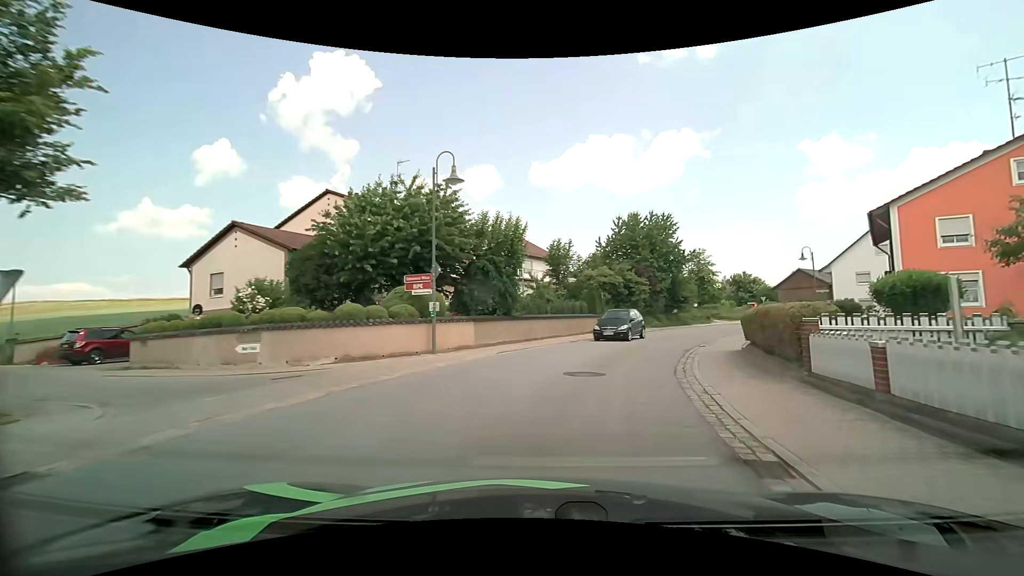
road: secondary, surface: asphalt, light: Day
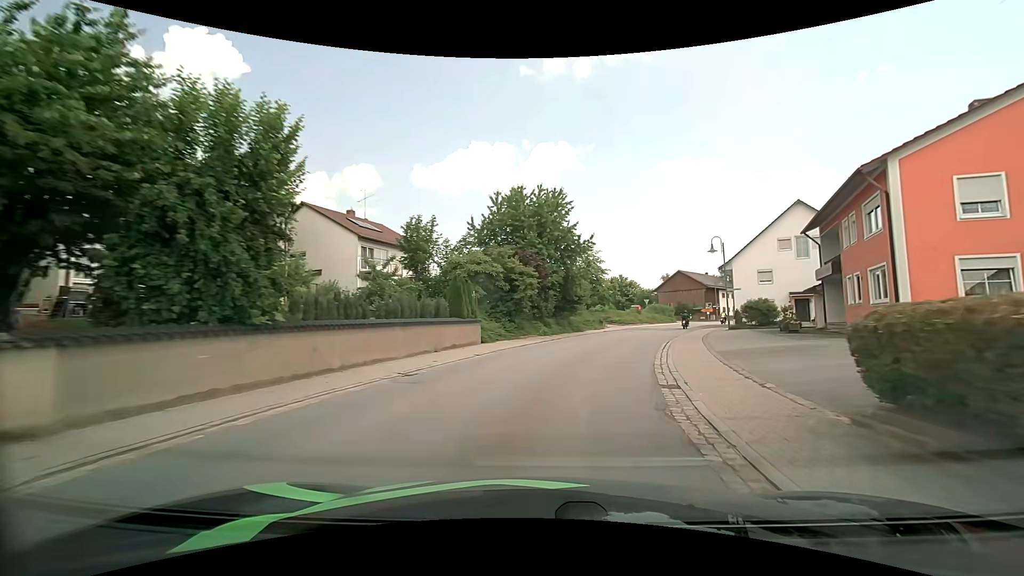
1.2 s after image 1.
(+1.6, +12.5) m; +14°
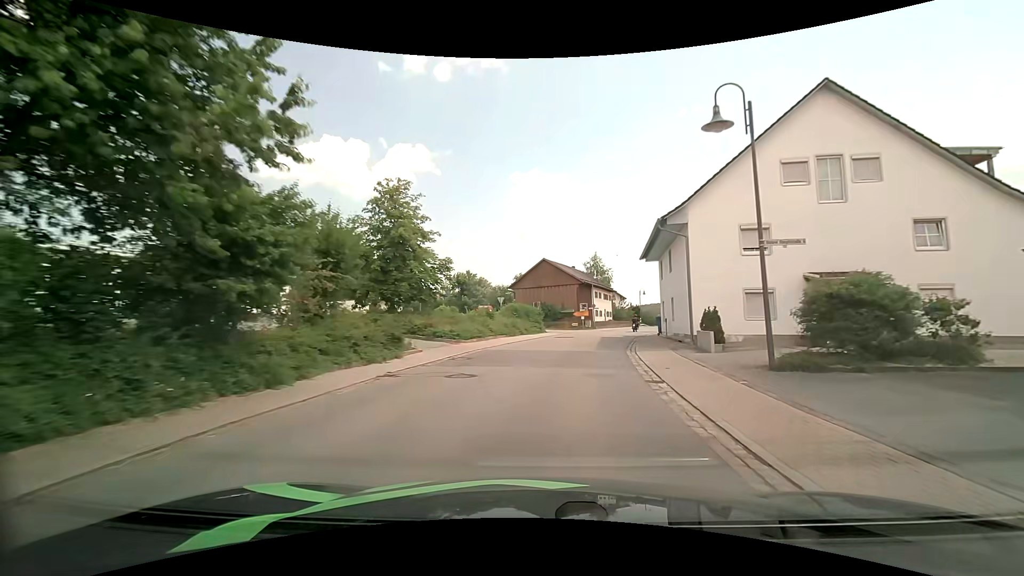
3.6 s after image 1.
(+5.0, +28.2) m; +17°
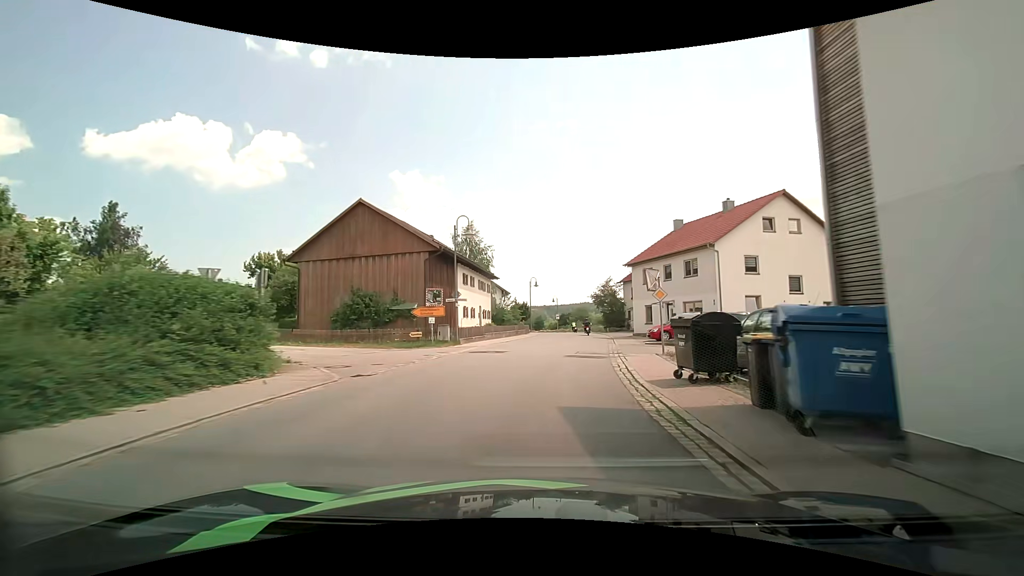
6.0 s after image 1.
(+3.7, +31.2) m; +14°
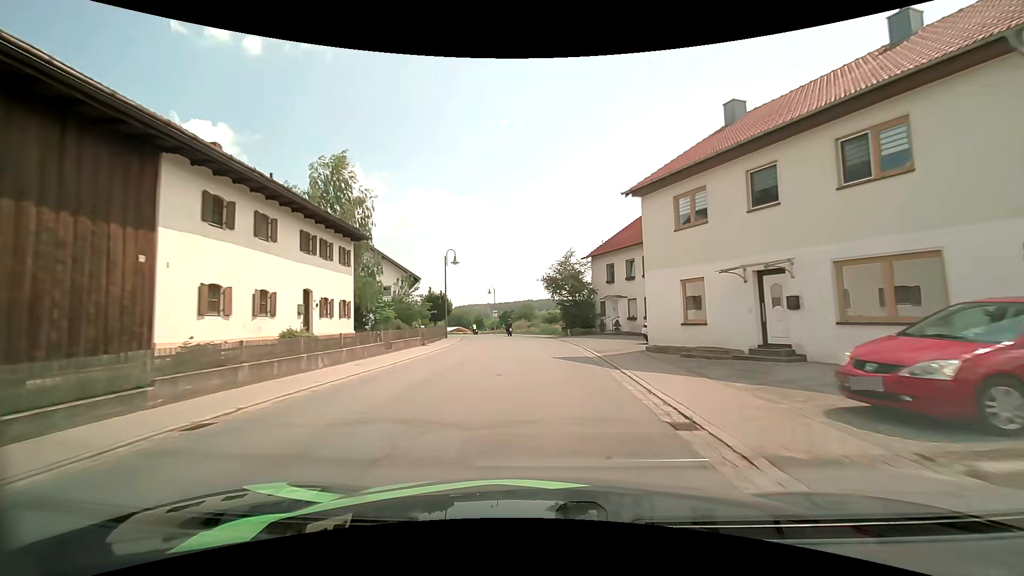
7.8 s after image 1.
(+1.9, +24.3) m; +7°
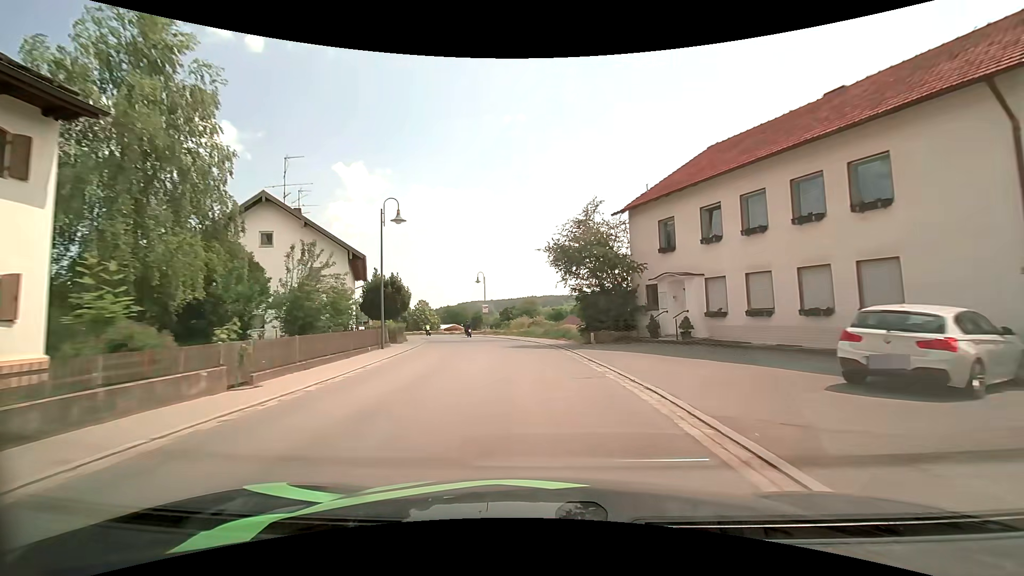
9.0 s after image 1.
(+0.1, +16.4) m; 0°
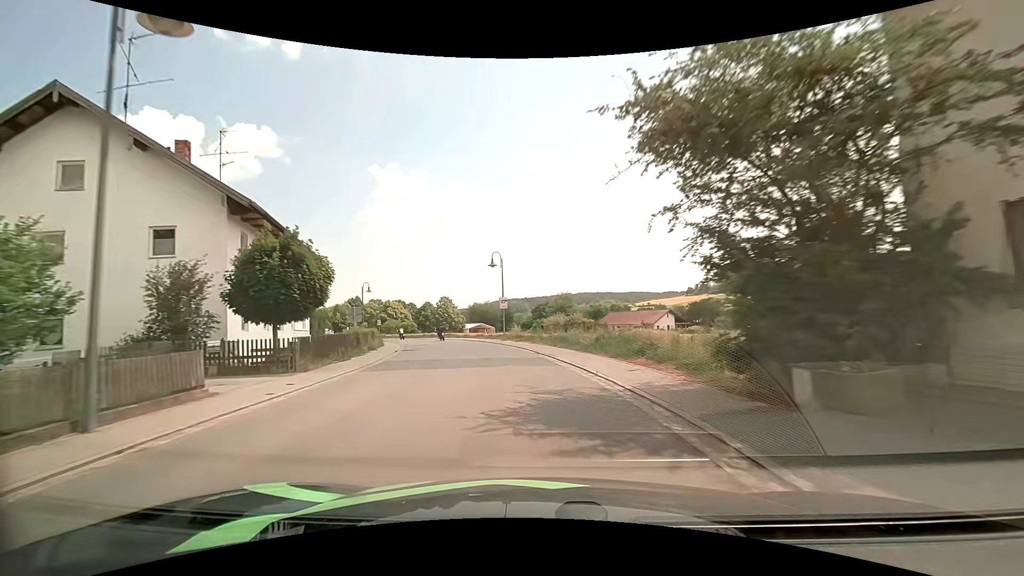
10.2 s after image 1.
(-0.3, +16.3) m; -3°
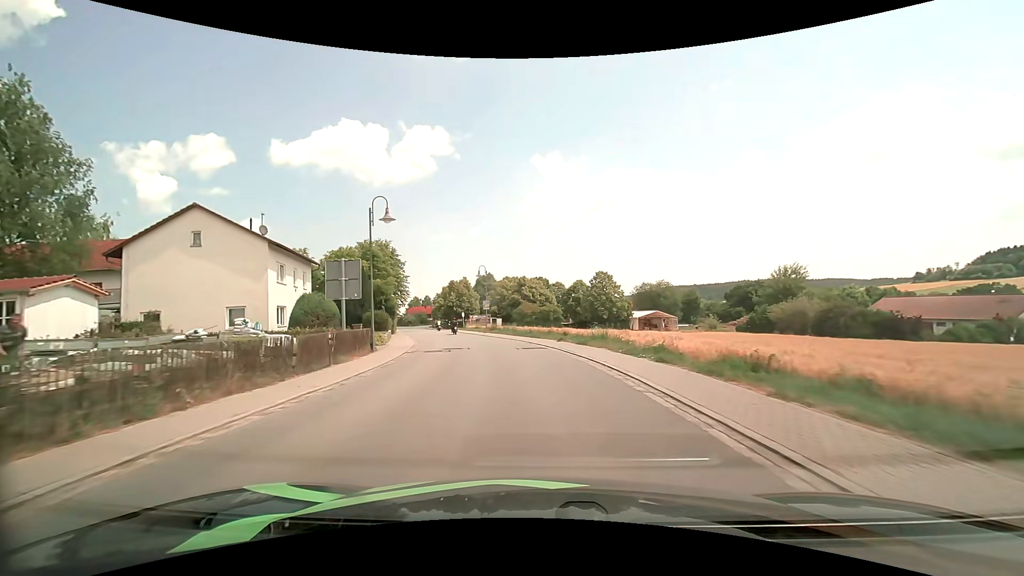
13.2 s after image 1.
(-6.6, +39.6) m; -19°
(0, +10) (-1, +20) (-3, +30) (-5, +40) (-8, +49) (-11, +59) (-14, +68) (-17, +78) (-20, +87) (-23, +97) m
